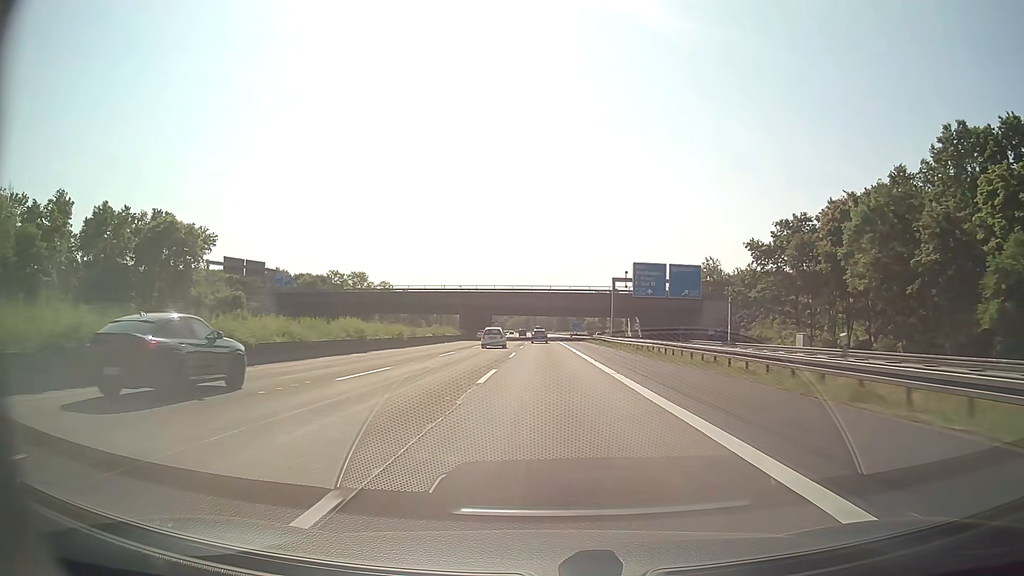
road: motorway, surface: asphalt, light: Day
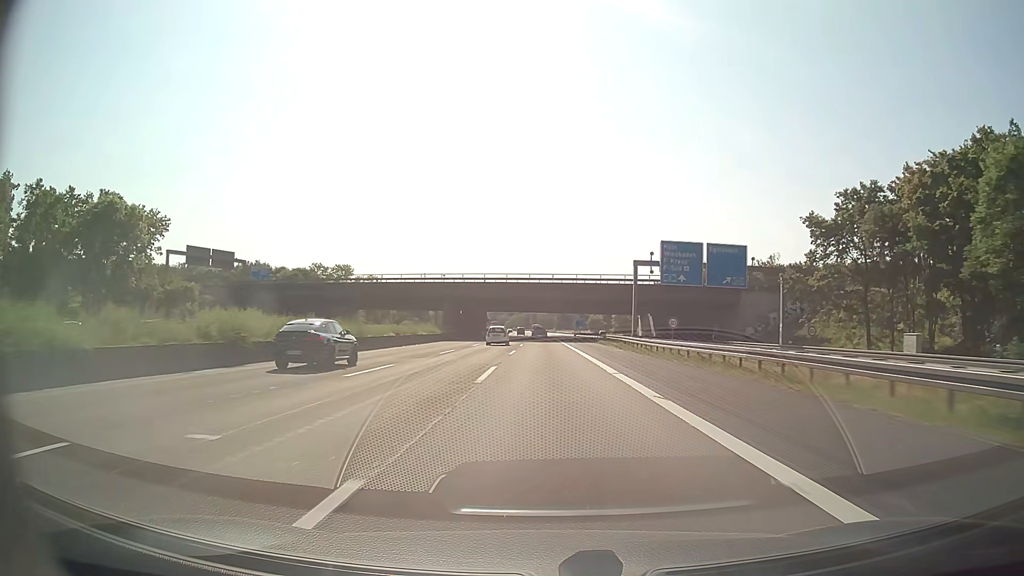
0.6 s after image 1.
(0.0, +17.4) m; 0°
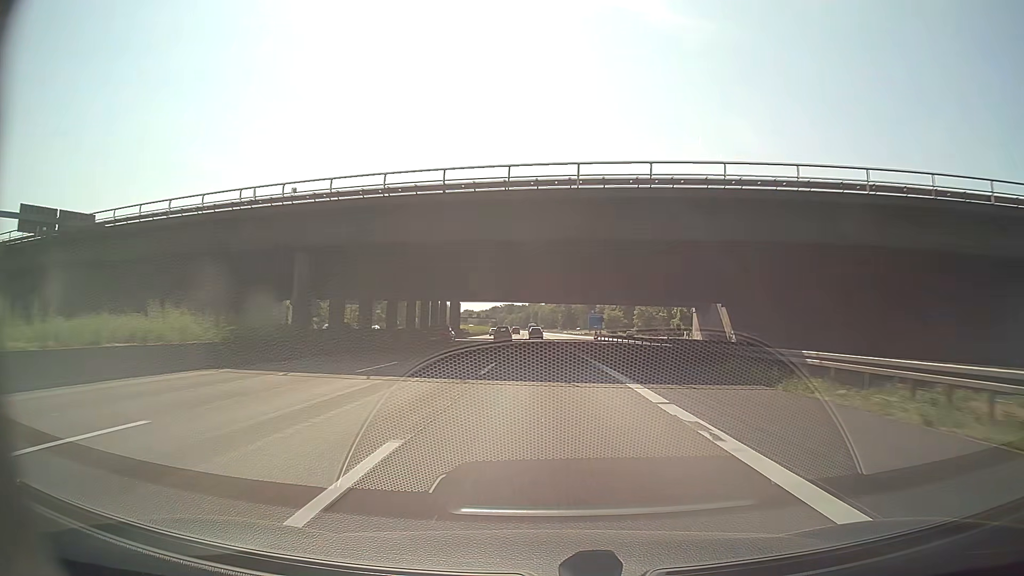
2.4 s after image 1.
(-0.1, +52.3) m; 0°
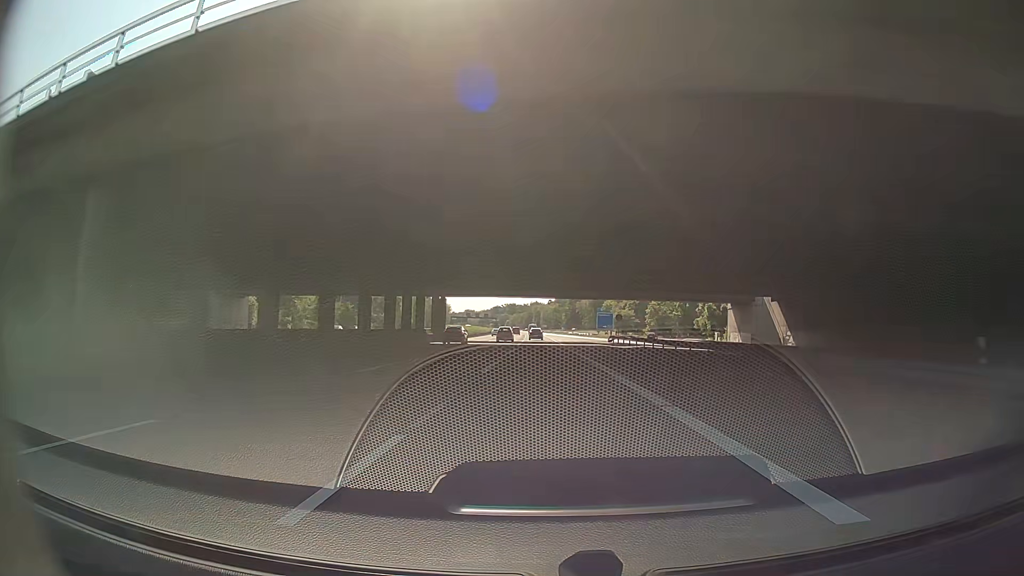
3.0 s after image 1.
(0.0, +17.4) m; 0°
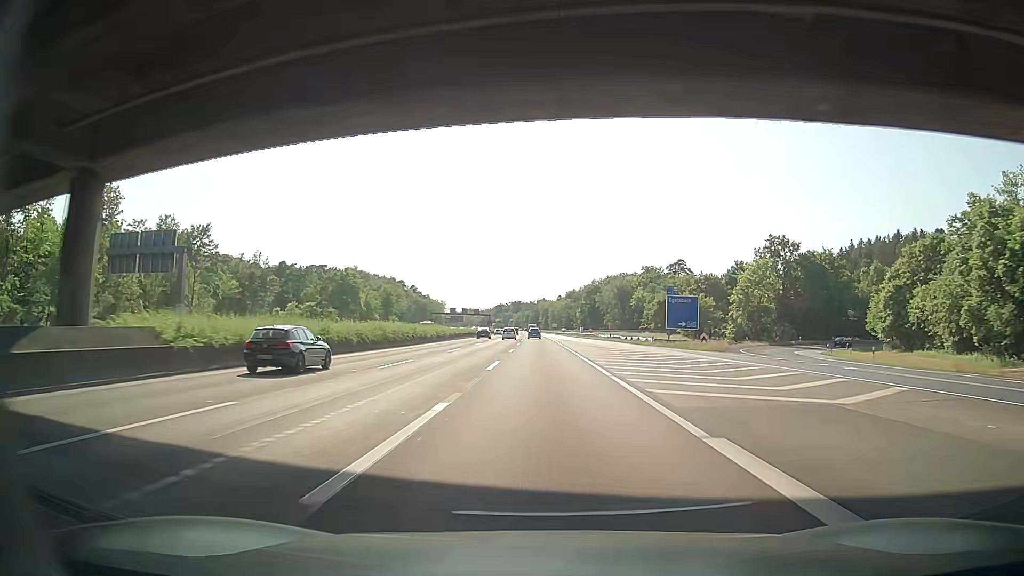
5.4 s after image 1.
(-0.8, +69.8) m; -1°
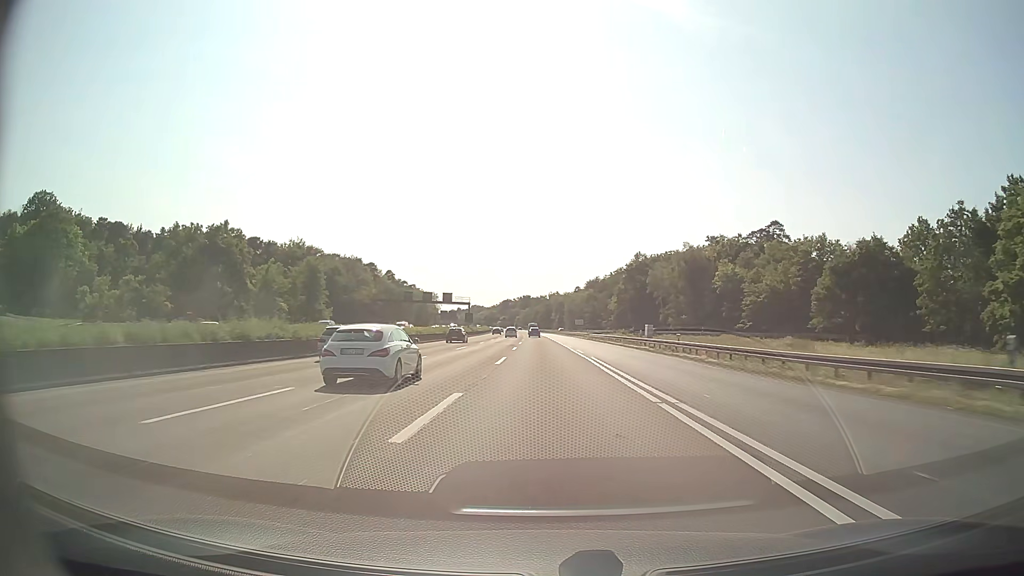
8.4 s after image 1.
(+0.5, +87.3) m; 0°
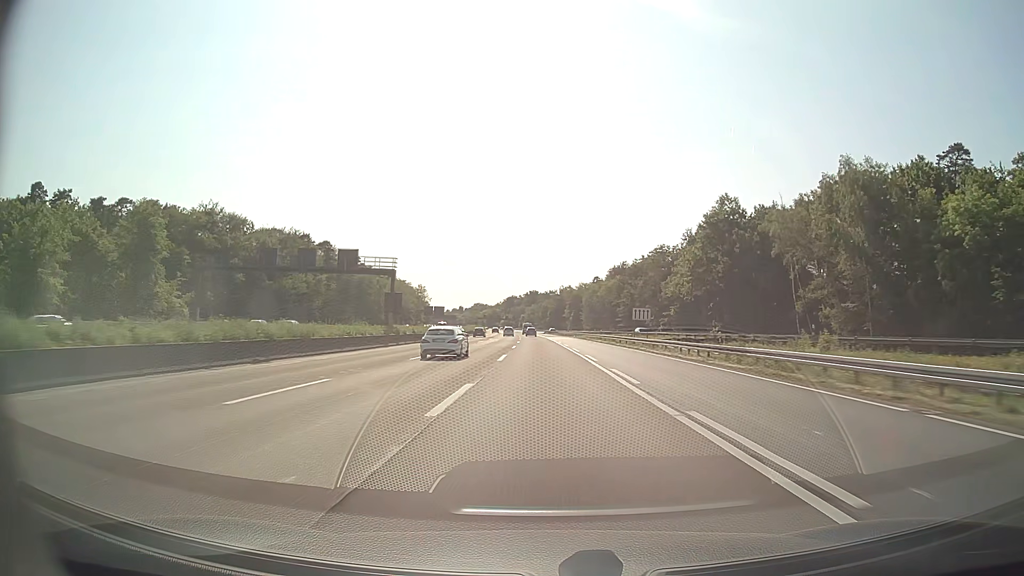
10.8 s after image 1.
(-0.4, +69.9) m; -1°
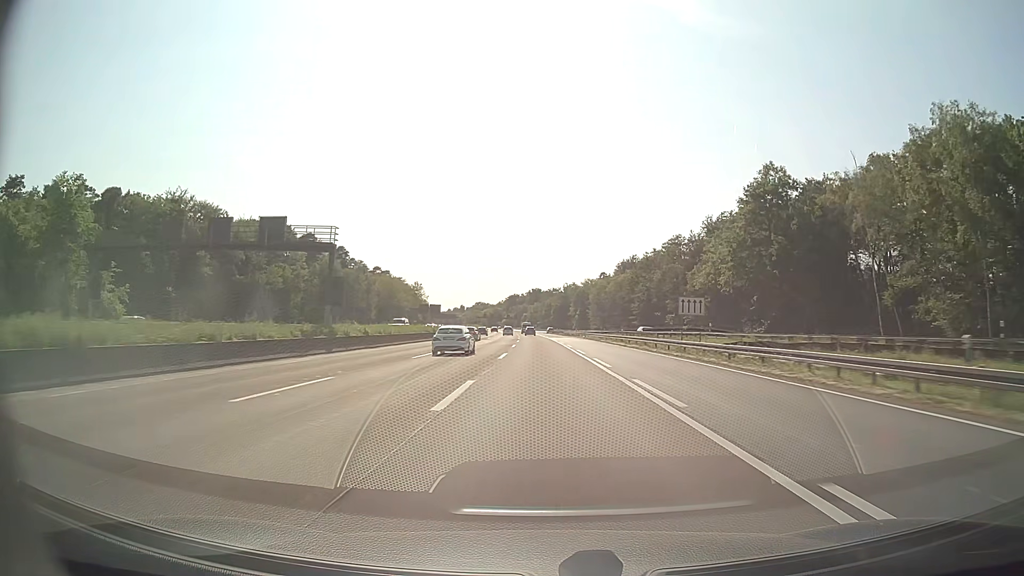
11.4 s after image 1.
(0.0, +17.5) m; 0°
(0, +10) (0, +20) (0, +30) (0, +40) (0, +50) (-1, +60) (-1, +70) (-1, +80) (-1, +90) (-2, +100) m
